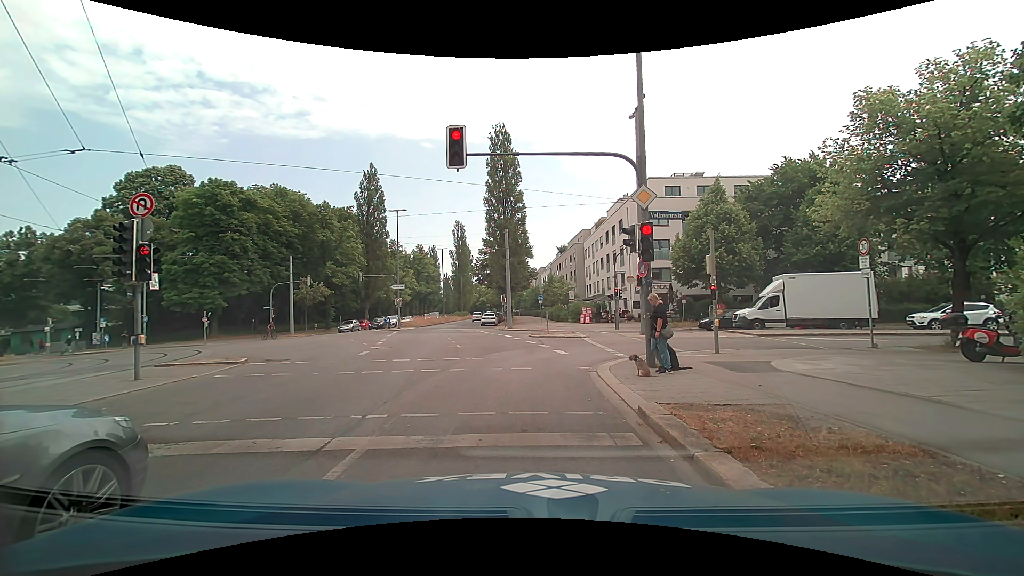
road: secondary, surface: asphalt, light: Day
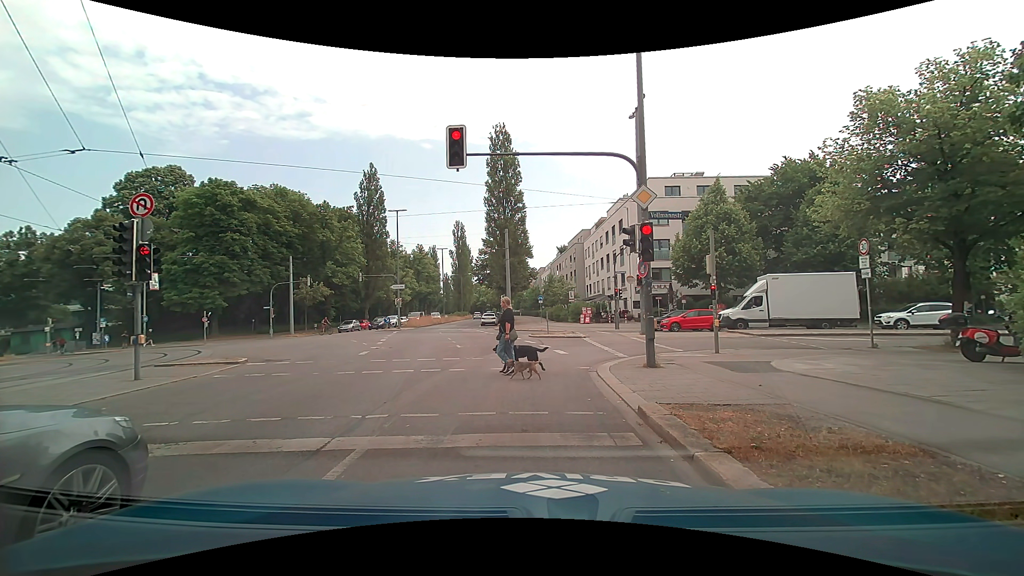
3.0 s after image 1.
(0.0, 0.0) m; 0°
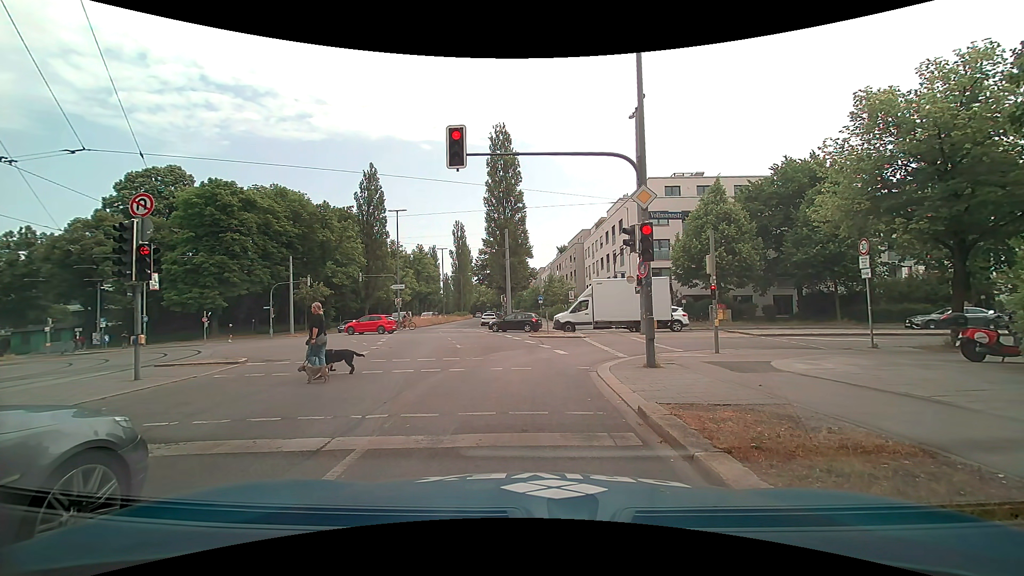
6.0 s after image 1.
(0.0, 0.0) m; 0°
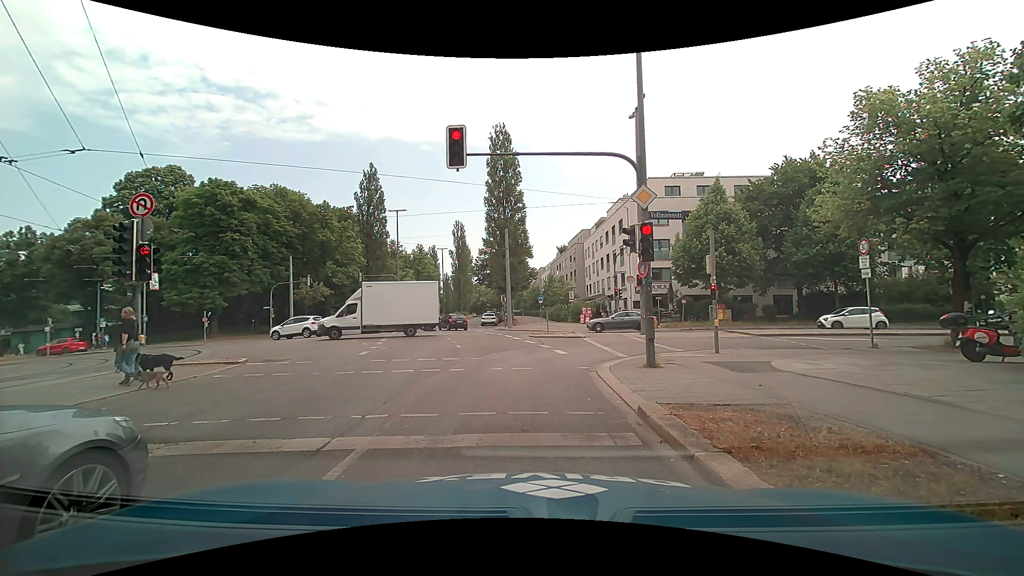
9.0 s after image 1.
(0.0, 0.0) m; 0°
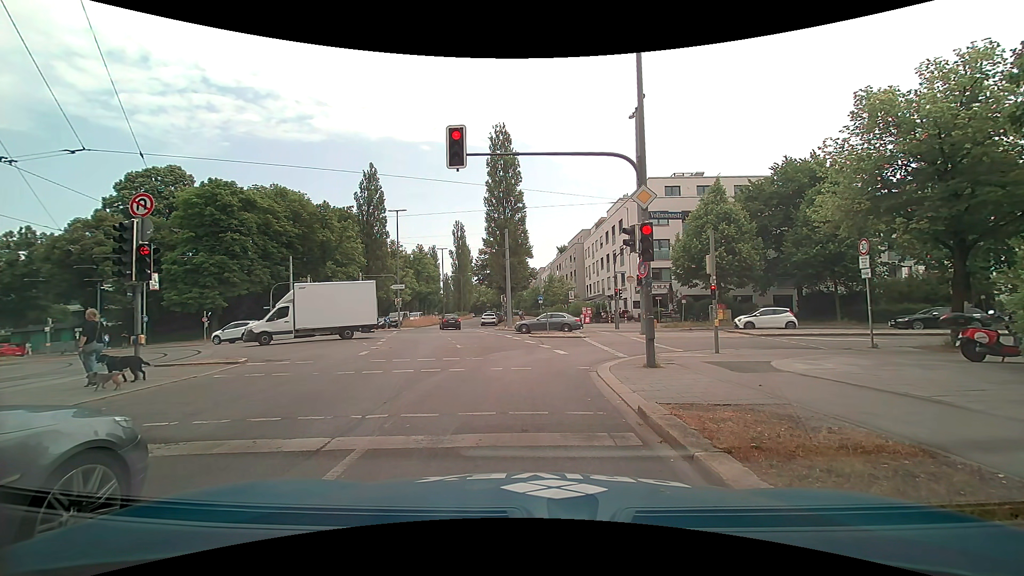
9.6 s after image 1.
(0.0, 0.0) m; 0°
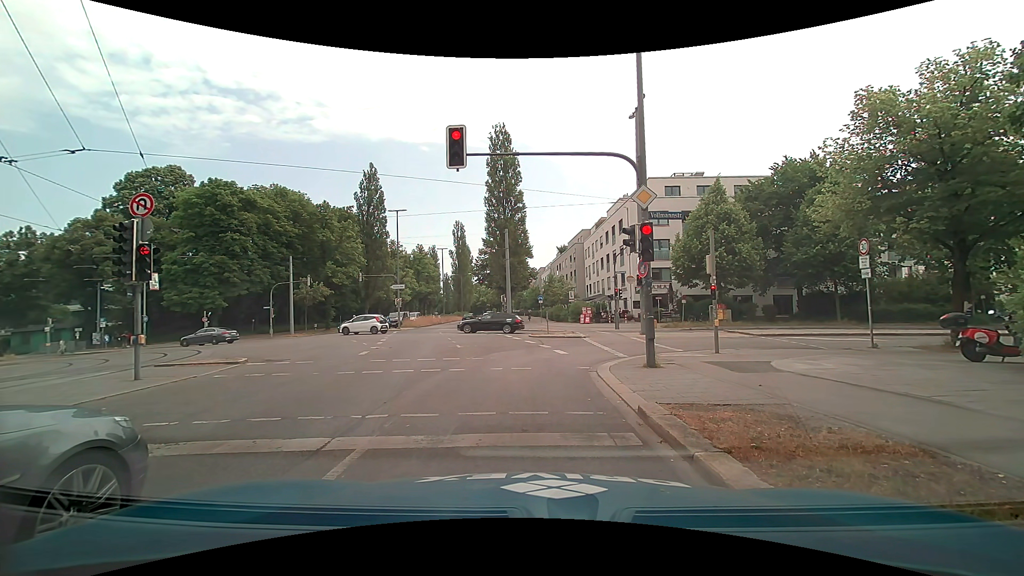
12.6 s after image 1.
(0.0, 0.0) m; 0°
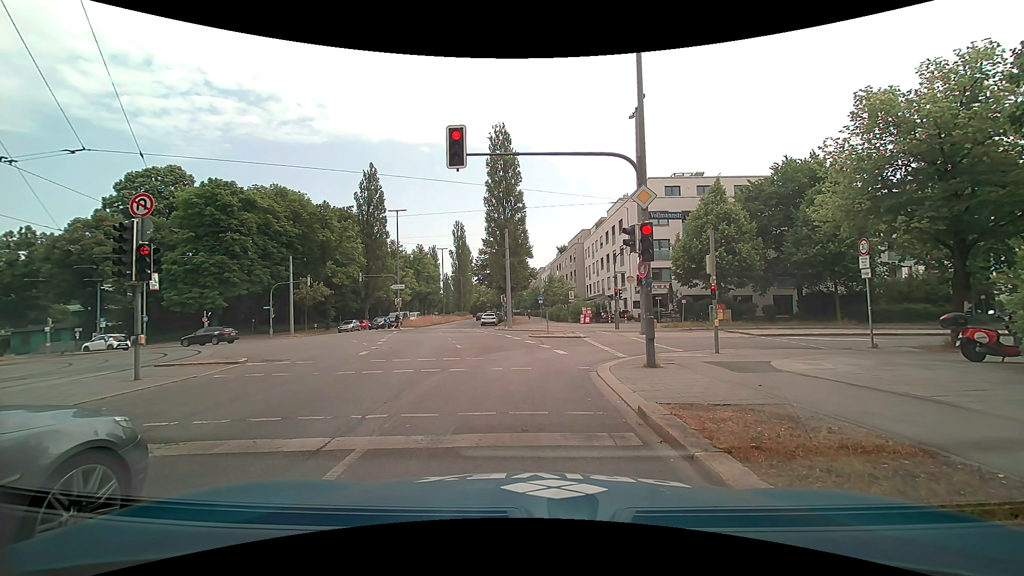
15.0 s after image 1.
(0.0, 0.0) m; 0°
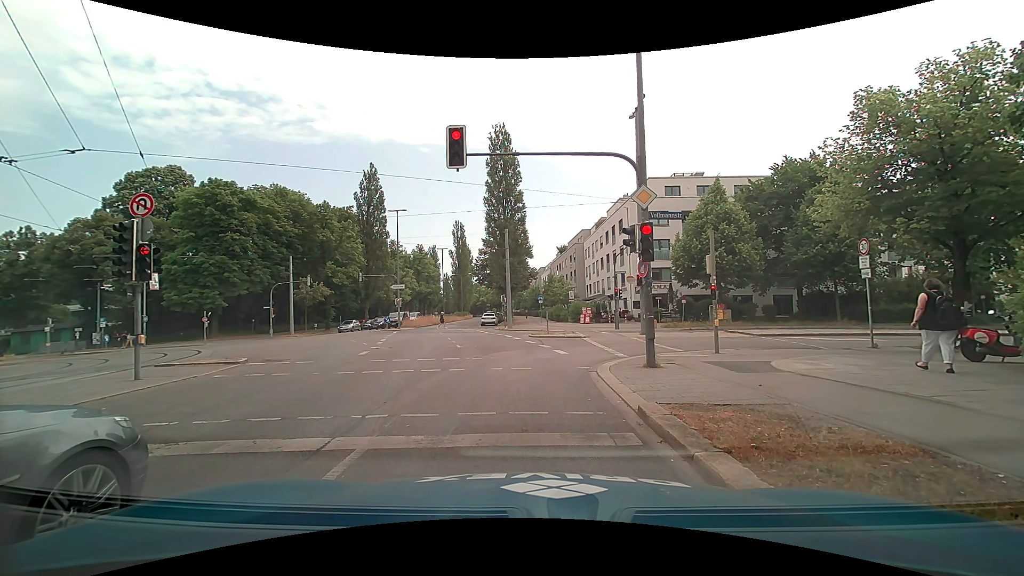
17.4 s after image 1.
(0.0, 0.0) m; 0°
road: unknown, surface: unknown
